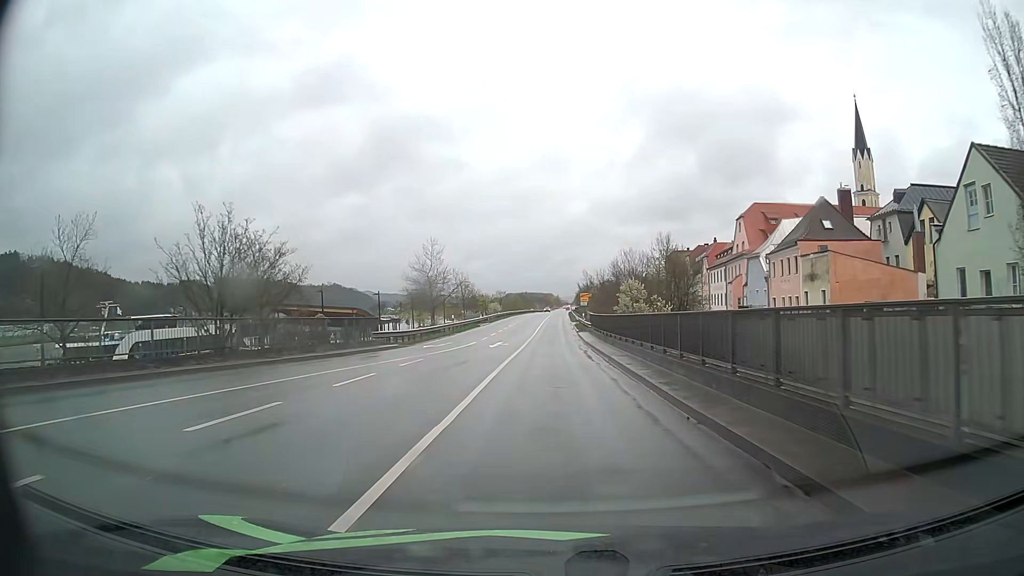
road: primary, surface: asphalt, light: Day
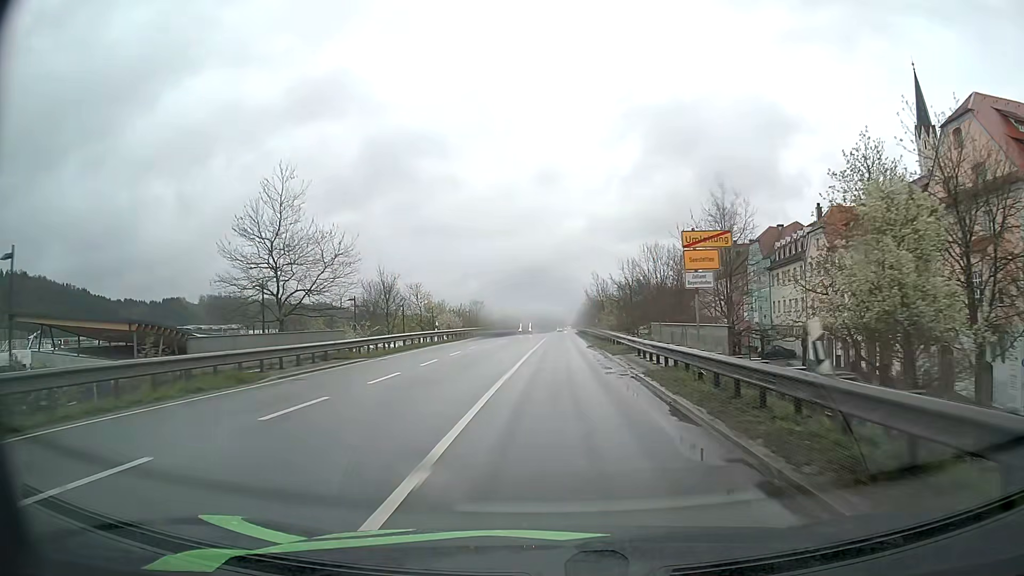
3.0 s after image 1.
(+0.3, +49.2) m; 0°
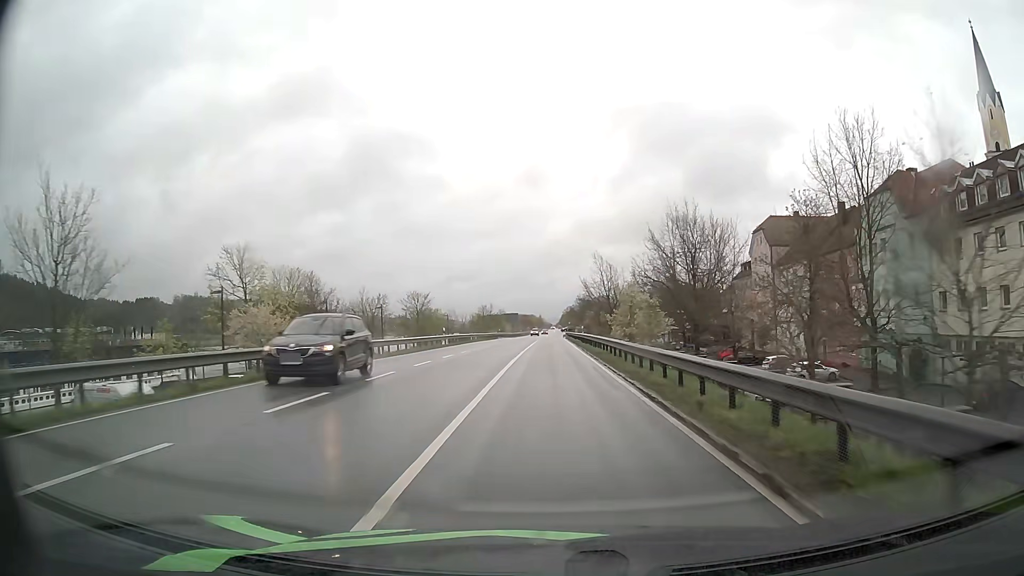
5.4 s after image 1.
(+0.4, +41.0) m; +1°
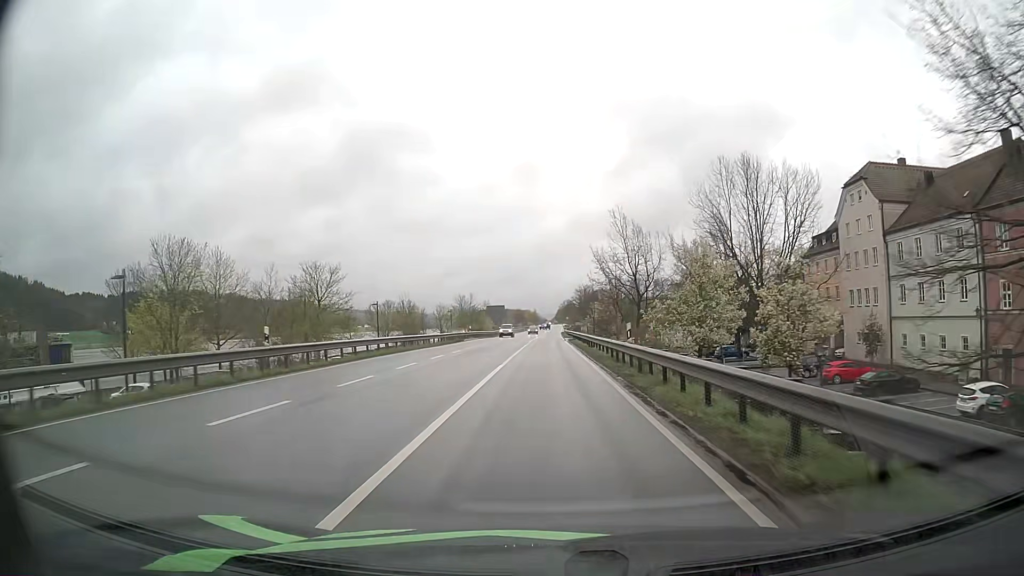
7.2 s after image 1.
(+0.1, +31.5) m; 0°
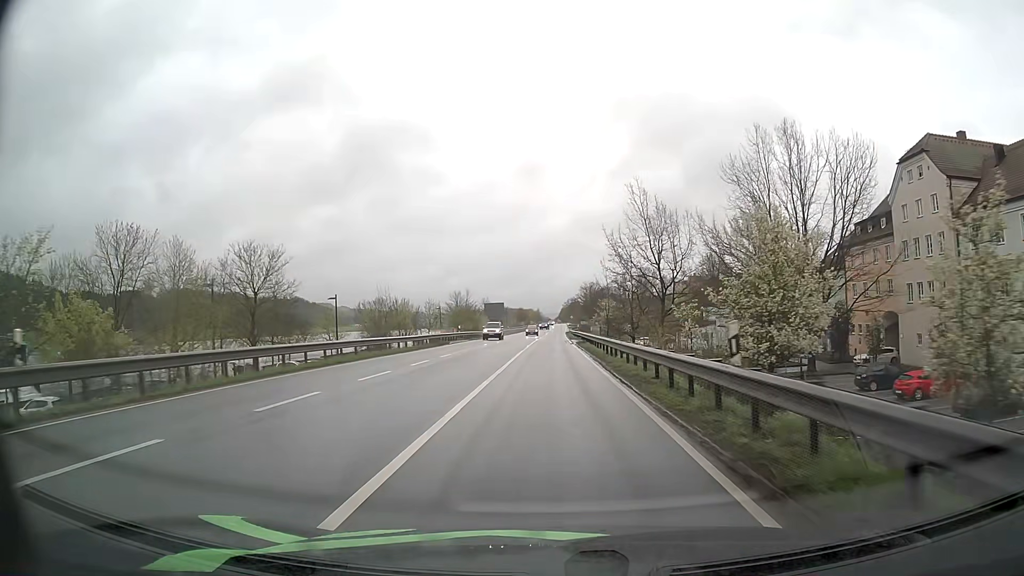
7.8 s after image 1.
(0.0, +10.5) m; 0°
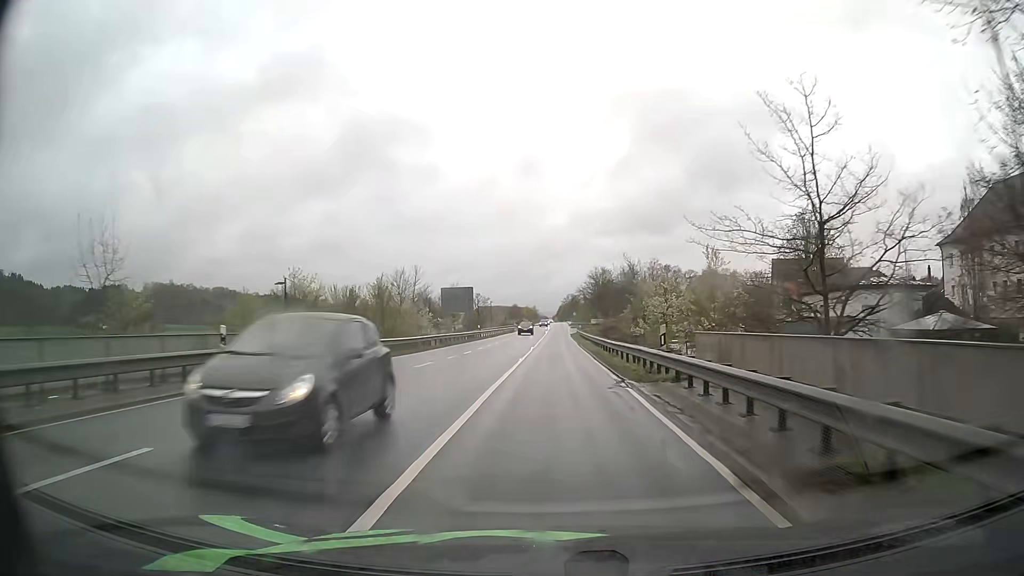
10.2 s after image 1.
(-0.1, +42.6) m; 0°
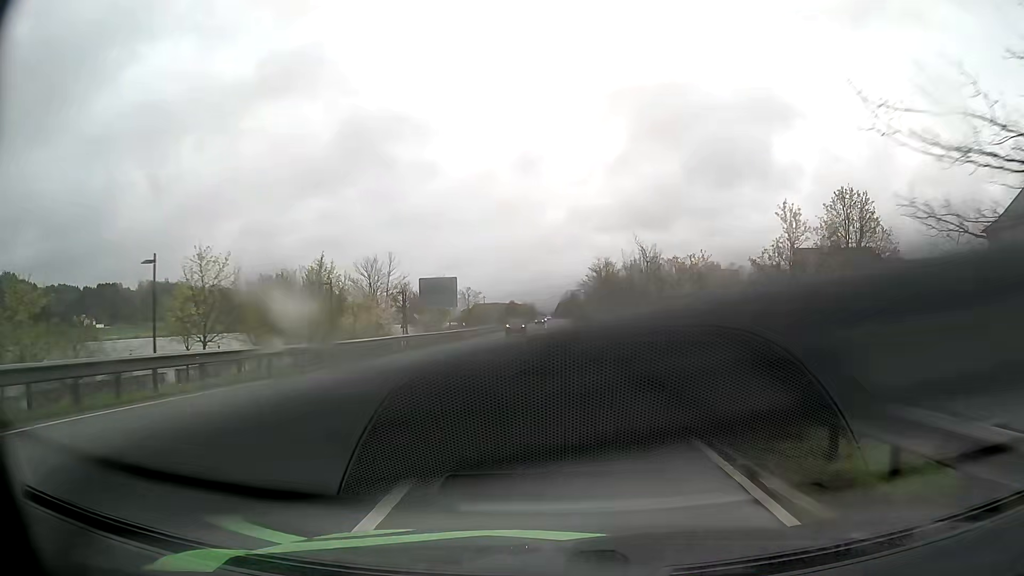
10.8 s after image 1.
(0.0, +10.7) m; 0°
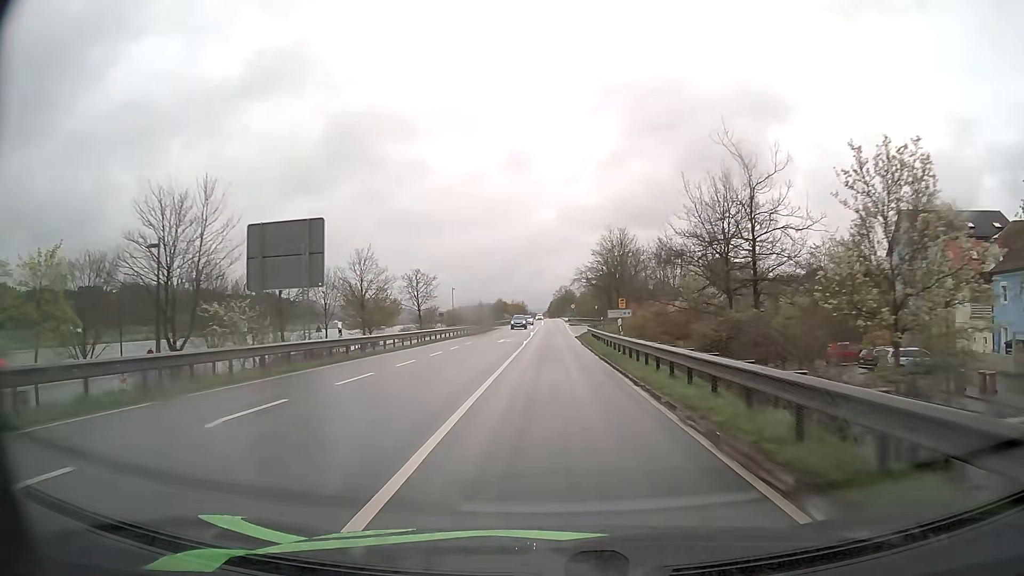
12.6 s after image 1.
(+0.2, +32.6) m; +1°
(0, +10) (0, +20) (0, +30) (0, +40) (0, +50) (0, +60) (0, +70) (0, +80) (0, +90) (0, +100) m
